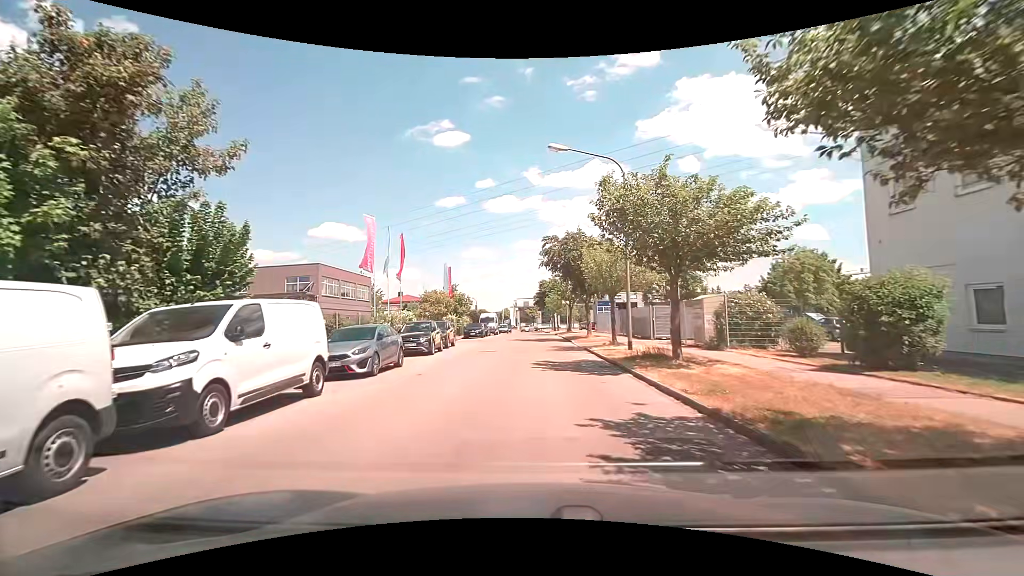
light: Day
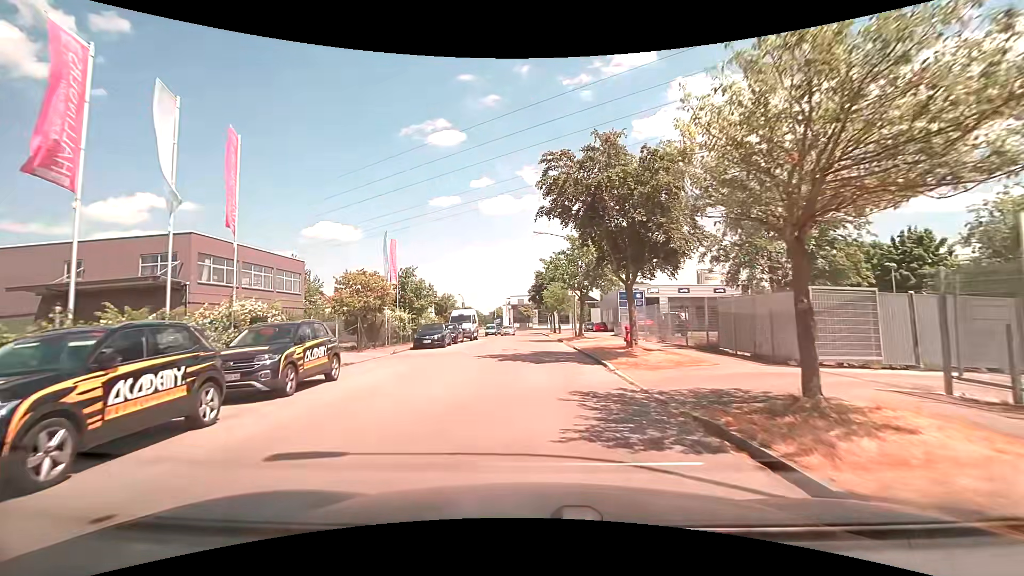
(+0.2, +17.6) m; +1°
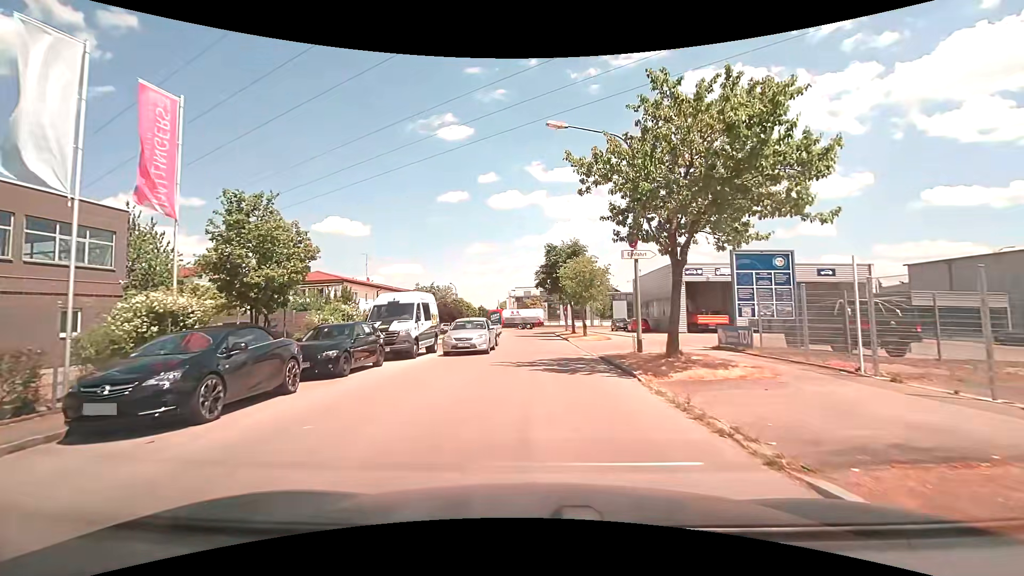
(-0.2, +21.4) m; -1°
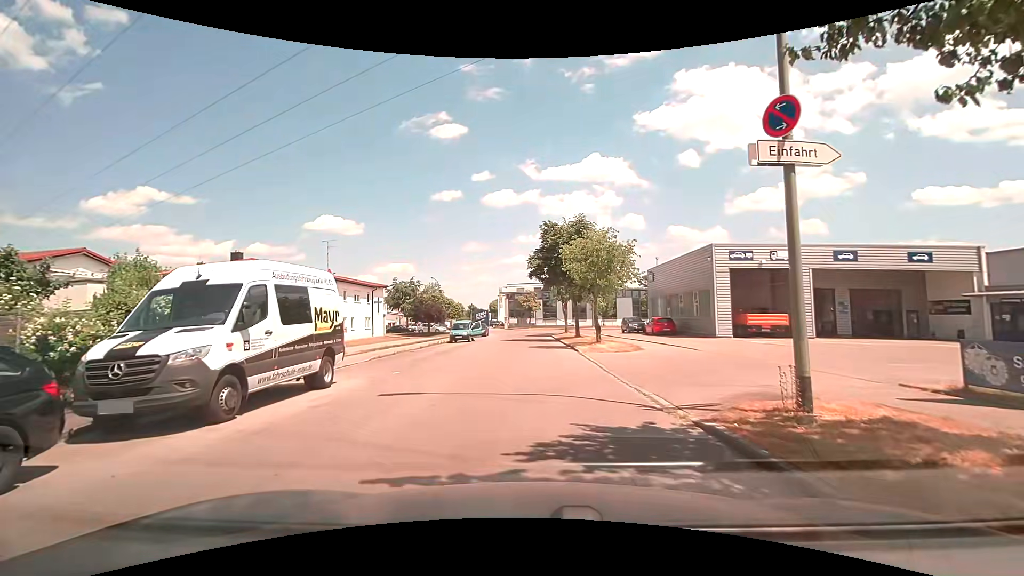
(0.0, +11.0) m; 0°
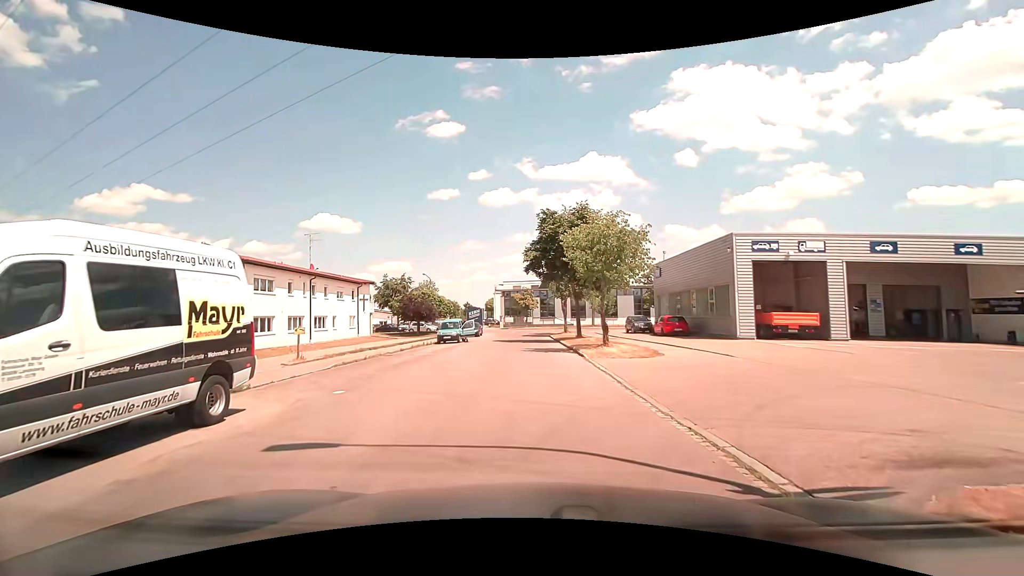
(+0.1, +3.8) m; +1°
